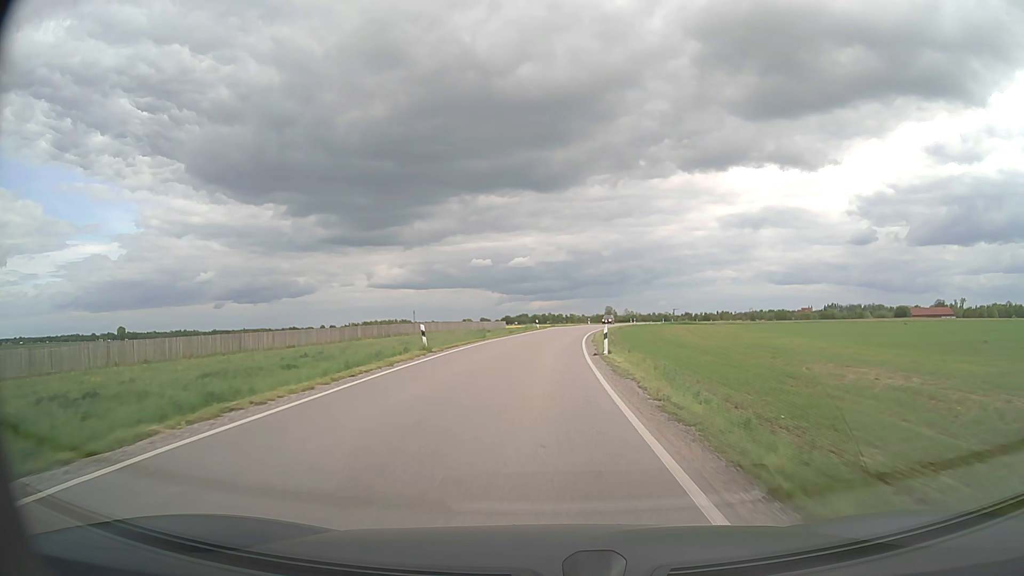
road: secondary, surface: asphalt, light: Day
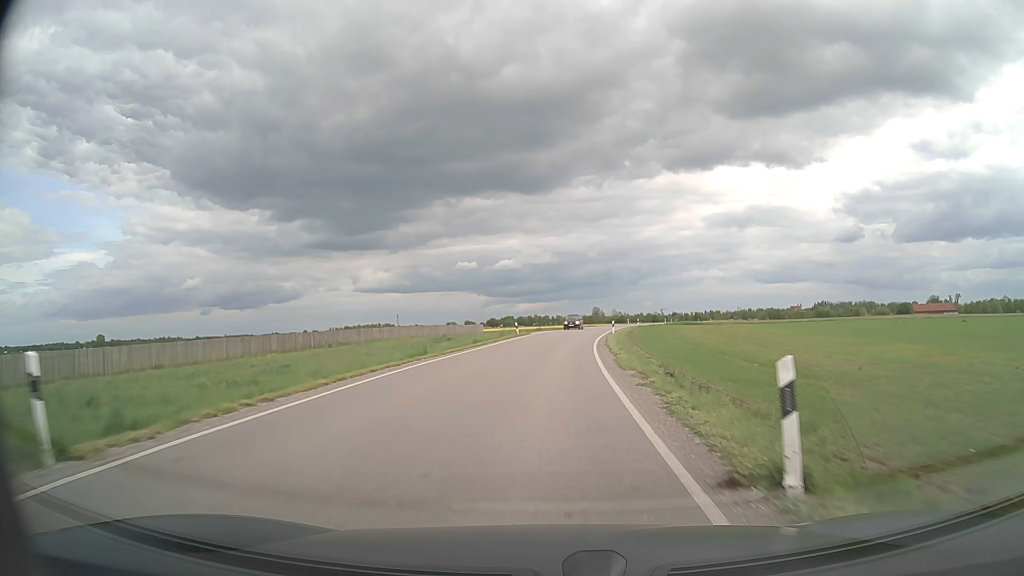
(+0.1, +20.2) m; +1°
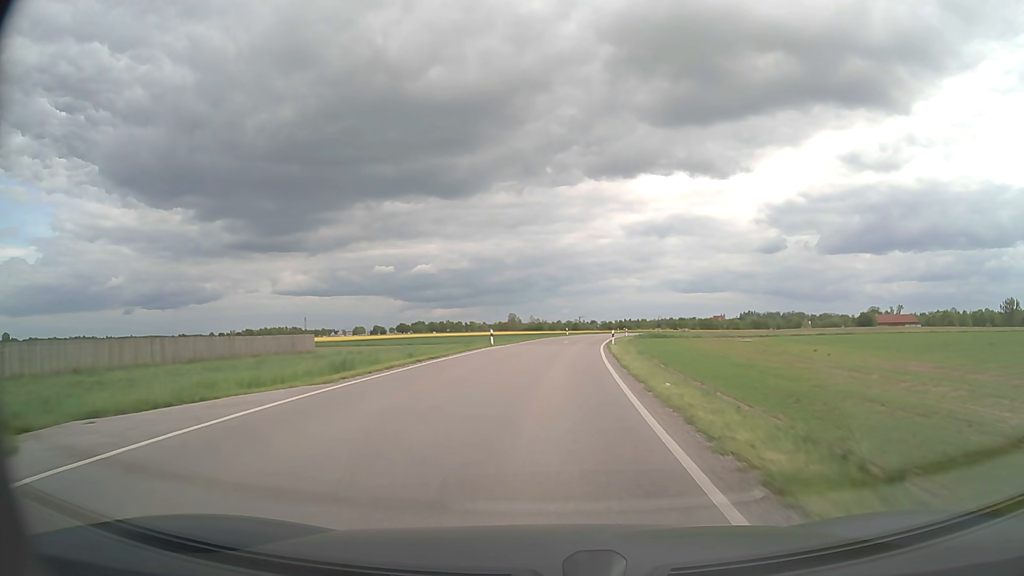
(+2.8, +51.3) m; +7°
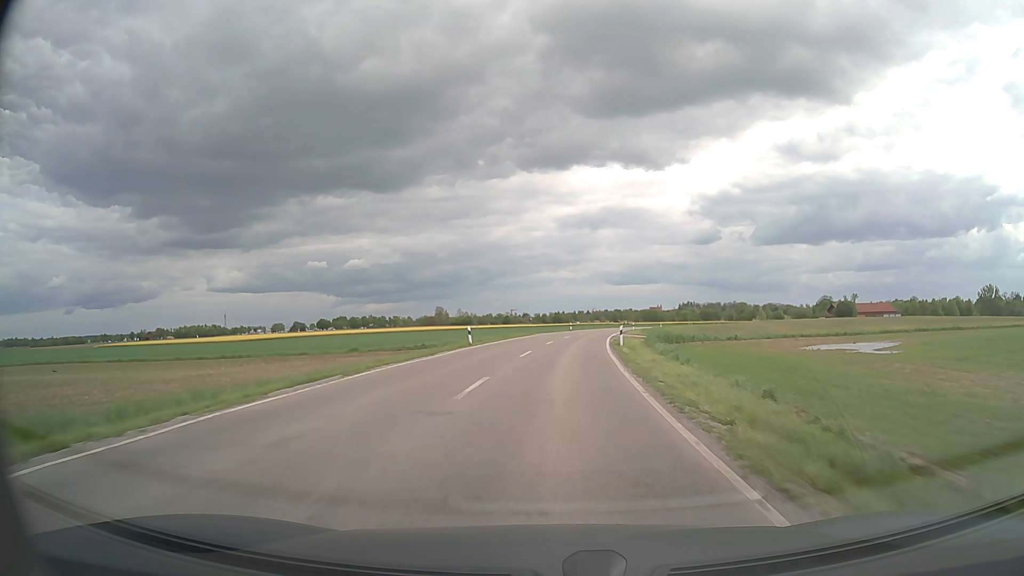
(+3.0, +53.6) m; +6°
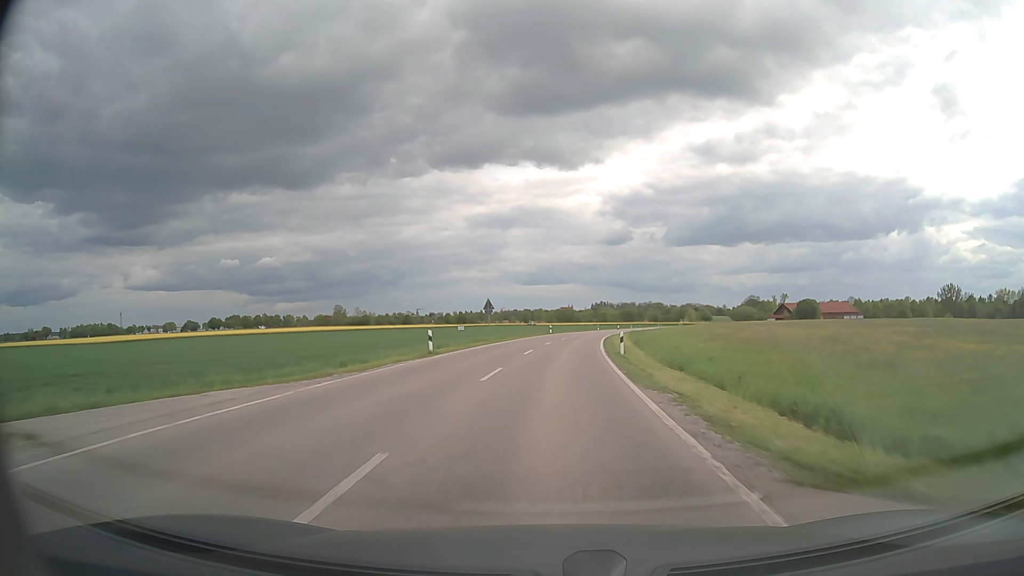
(+3.7, +56.3) m; +7°
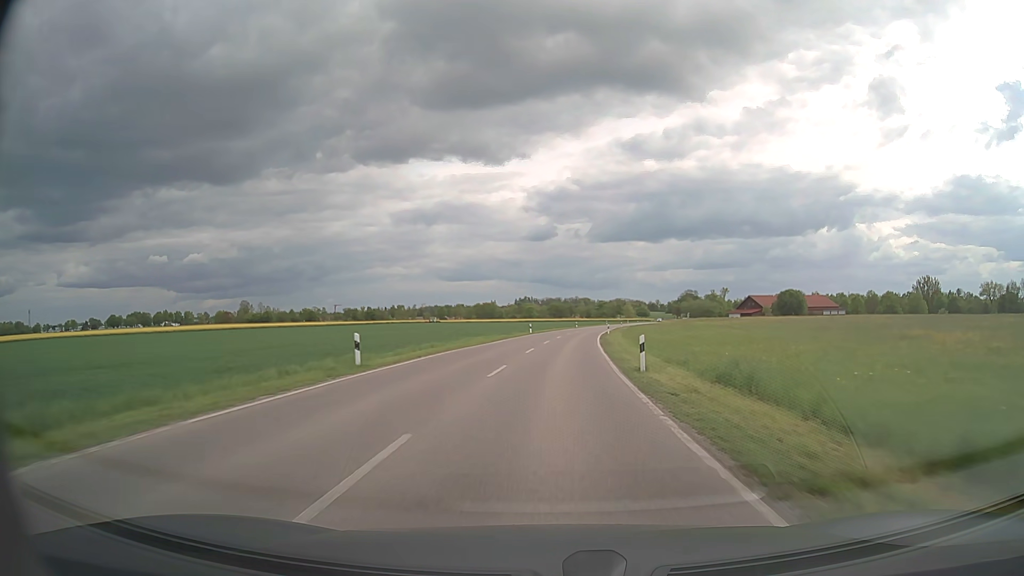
(+3.5, +59.2) m; +7°
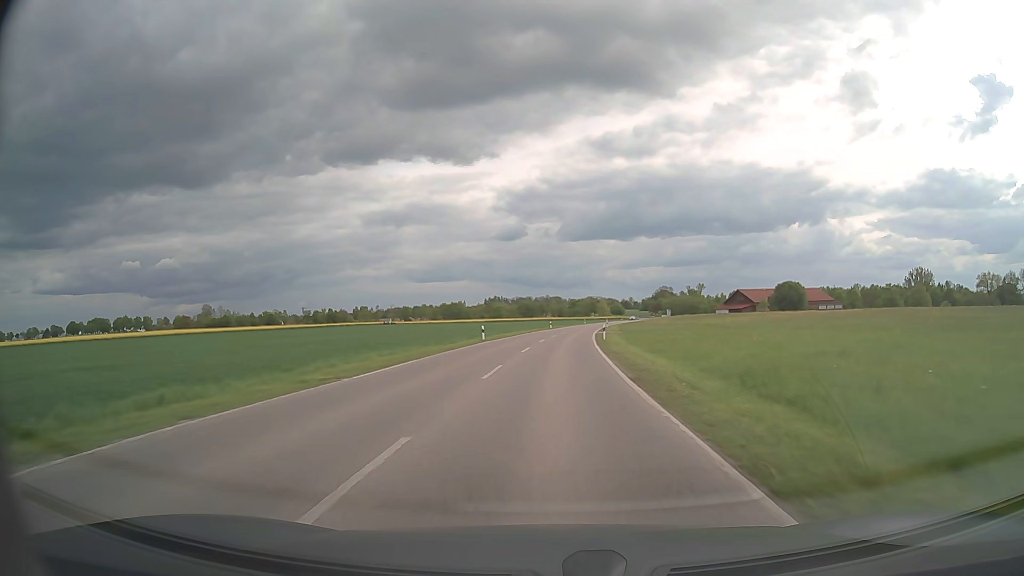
(+0.6, +24.4) m; +2°
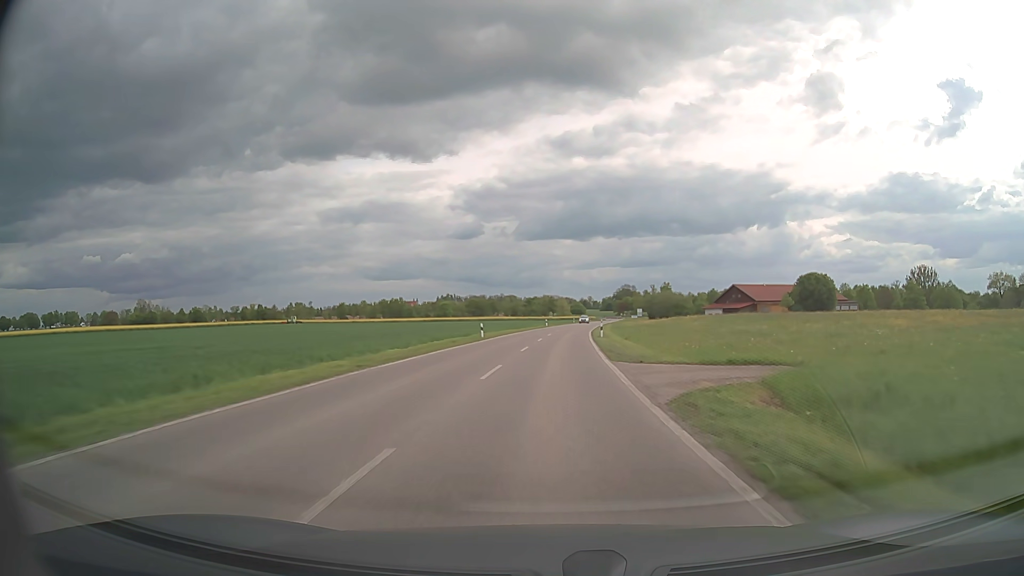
(+1.8, +48.9) m; +4°
